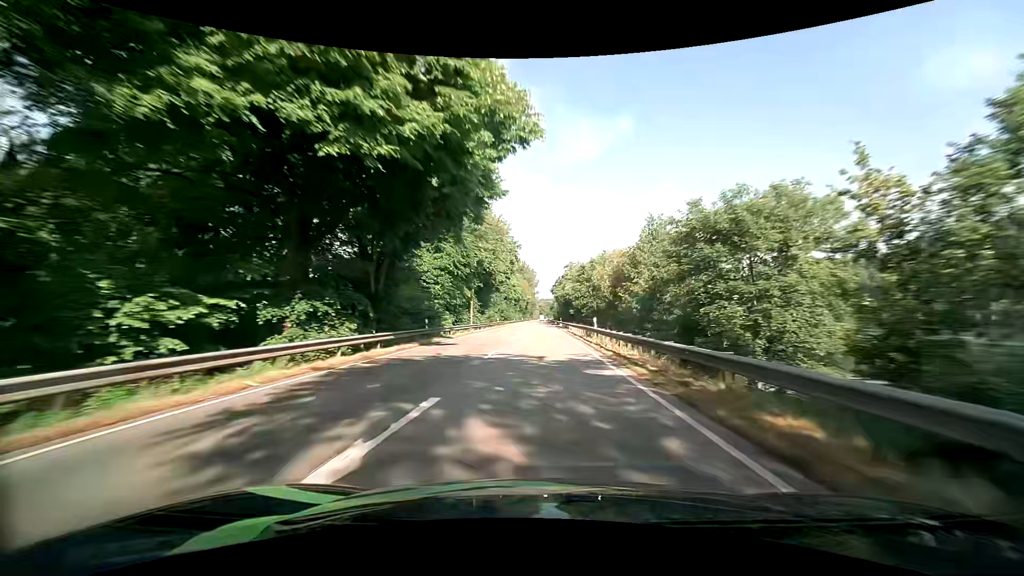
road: primary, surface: asphalt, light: Day
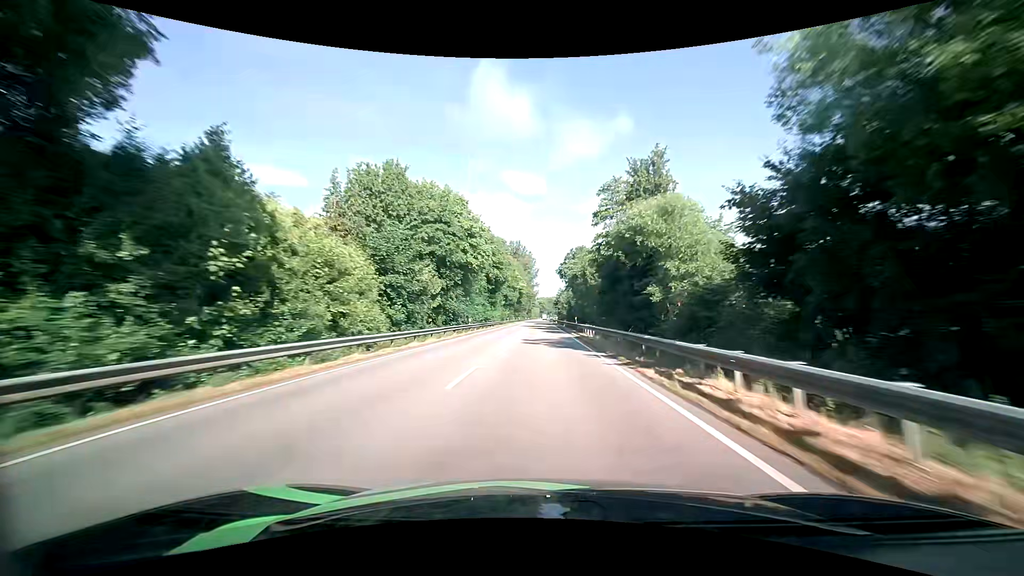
(+0.3, +78.8) m; 0°
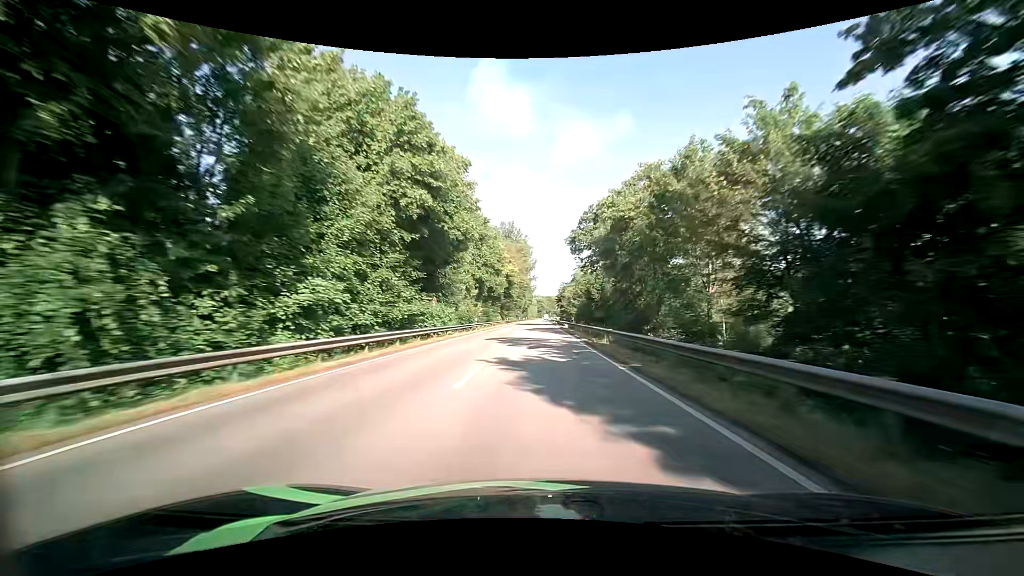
(-0.1, +47.7) m; 0°
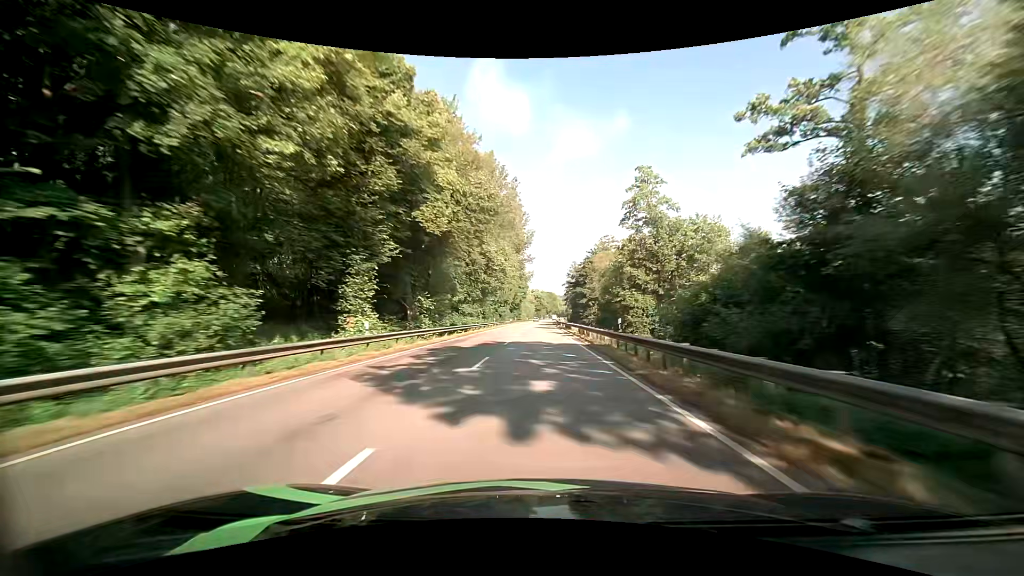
(+0.6, +79.7) m; +1°
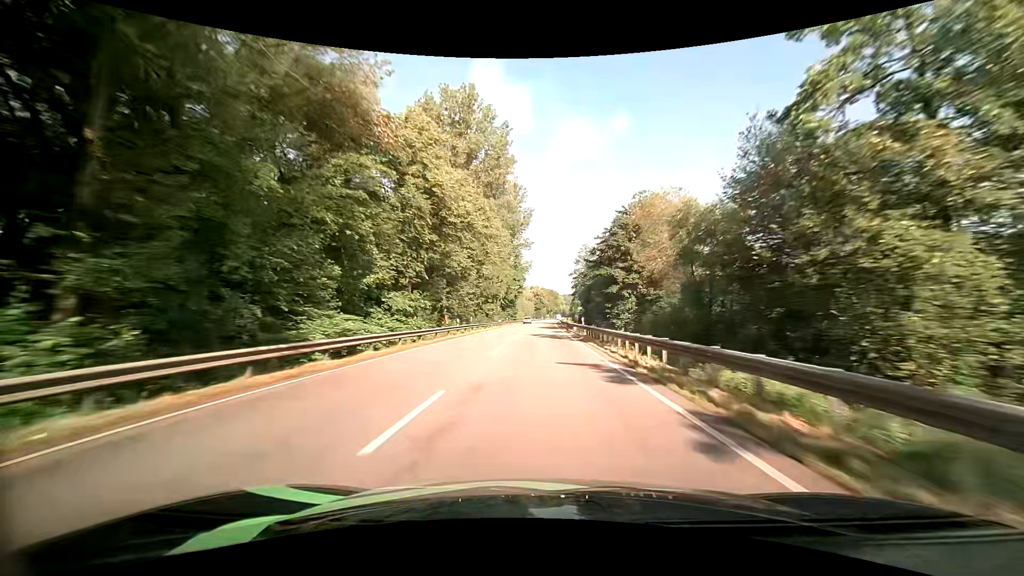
(-0.1, +32.0) m; 0°
(0, +10) (0, +20) (0, +30) (0, +40) (0, +50) (0, +60) (0, +70) (0, +80) (+1, +90) (+1, +100) m
